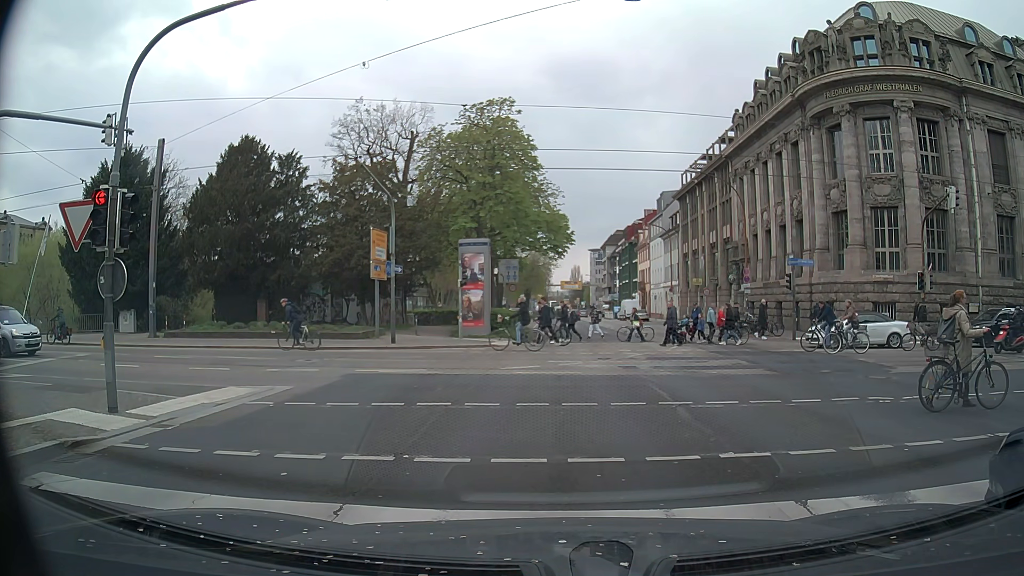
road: primary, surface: asphalt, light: Day
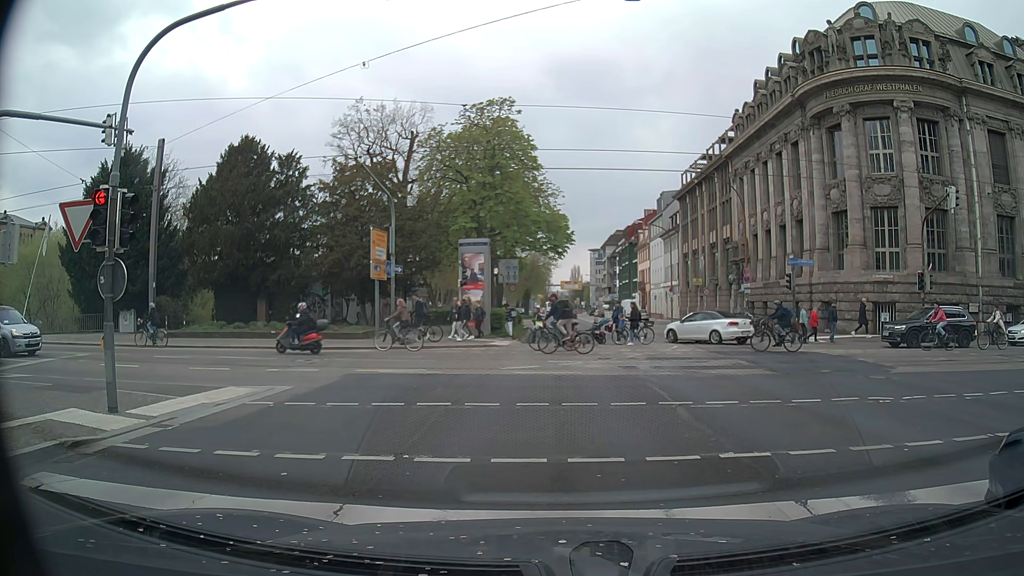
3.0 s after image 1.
(0.0, 0.0) m; 0°
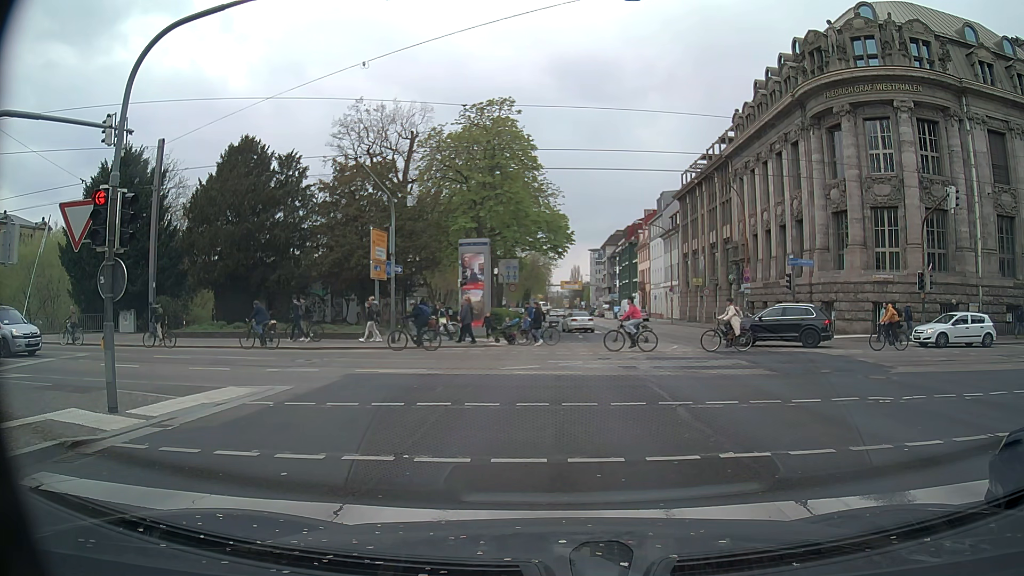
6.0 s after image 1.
(0.0, 0.0) m; 0°
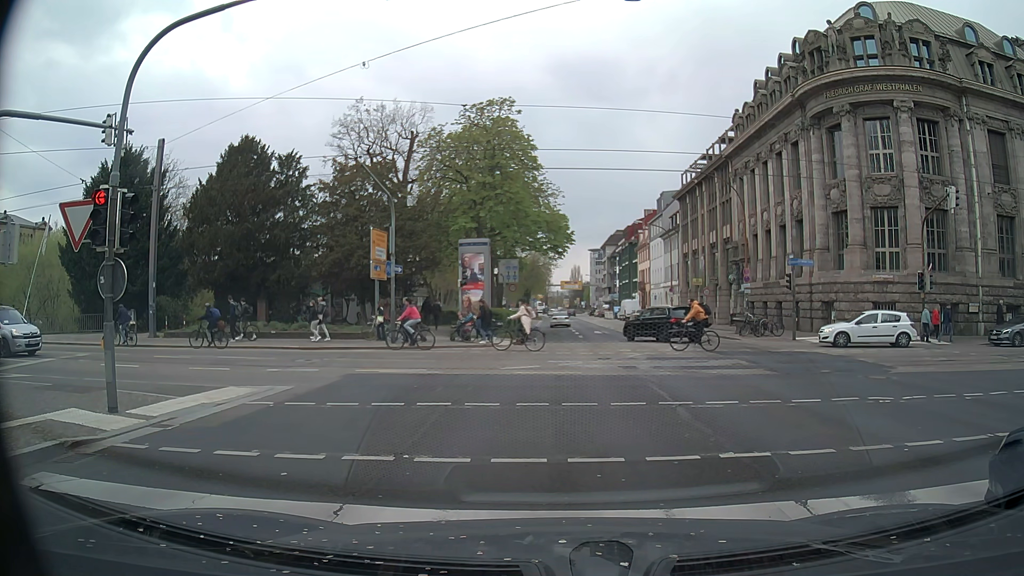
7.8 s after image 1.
(0.0, 0.0) m; 0°
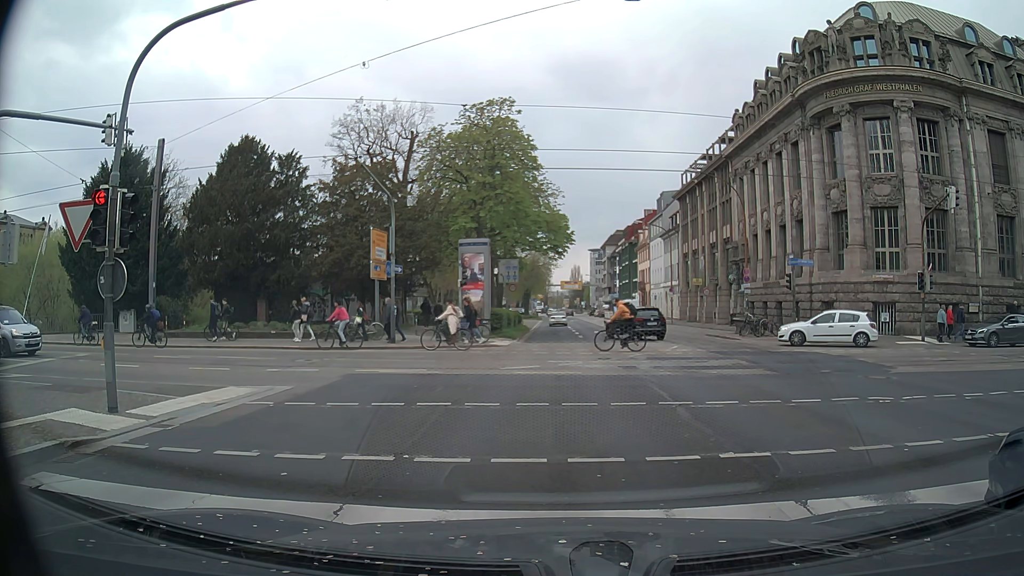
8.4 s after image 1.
(0.0, 0.0) m; 0°
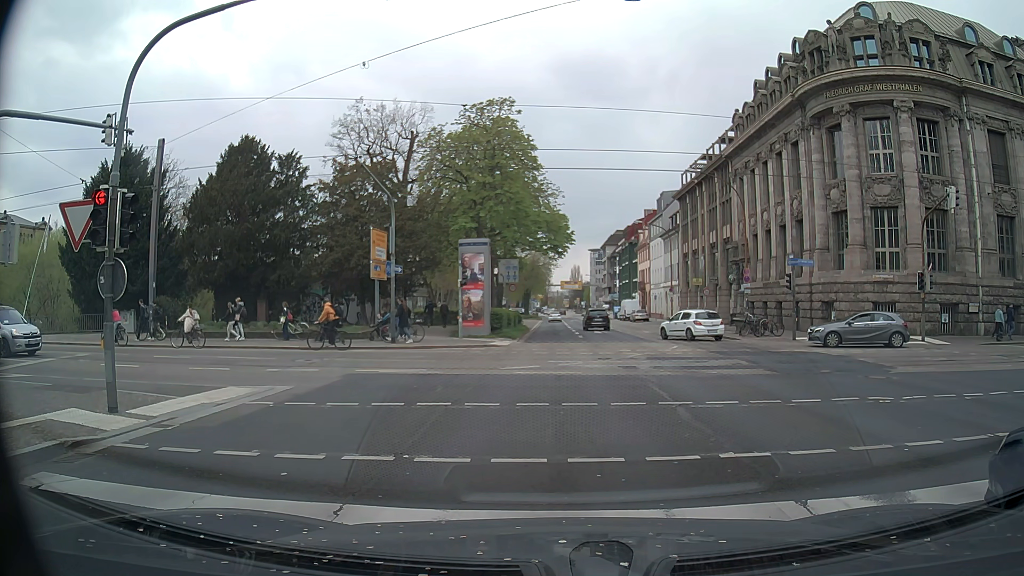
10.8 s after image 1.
(0.0, 0.0) m; 0°
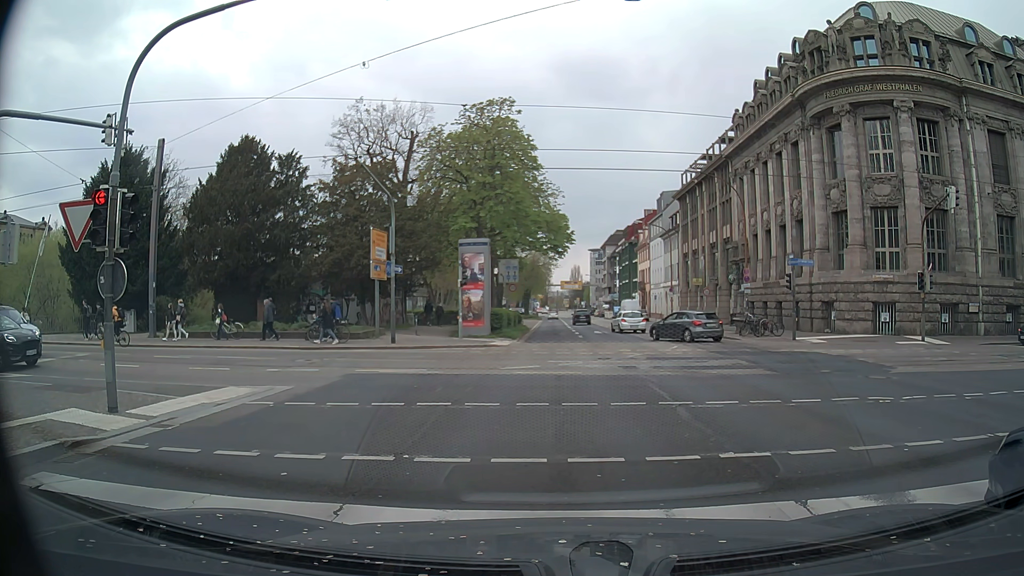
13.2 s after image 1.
(0.0, 0.0) m; 0°
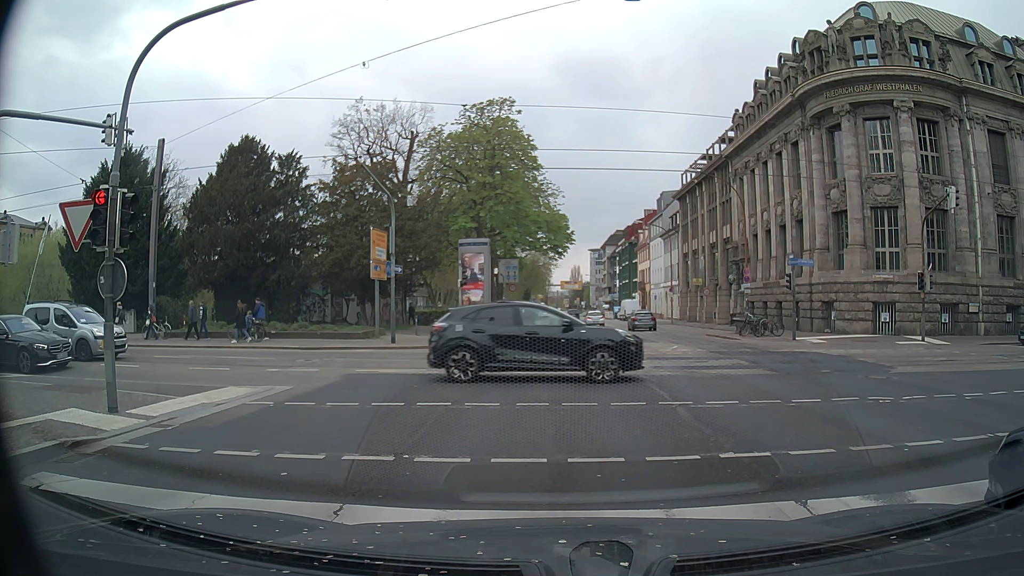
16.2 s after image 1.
(0.0, 0.0) m; 0°
(0, +10) (0, +20) (+1, +30) (+1, +40) (+1, +50) (+1, +60) (+1, +70) (+1, +80) (+1, +90) (+1, +100) m
